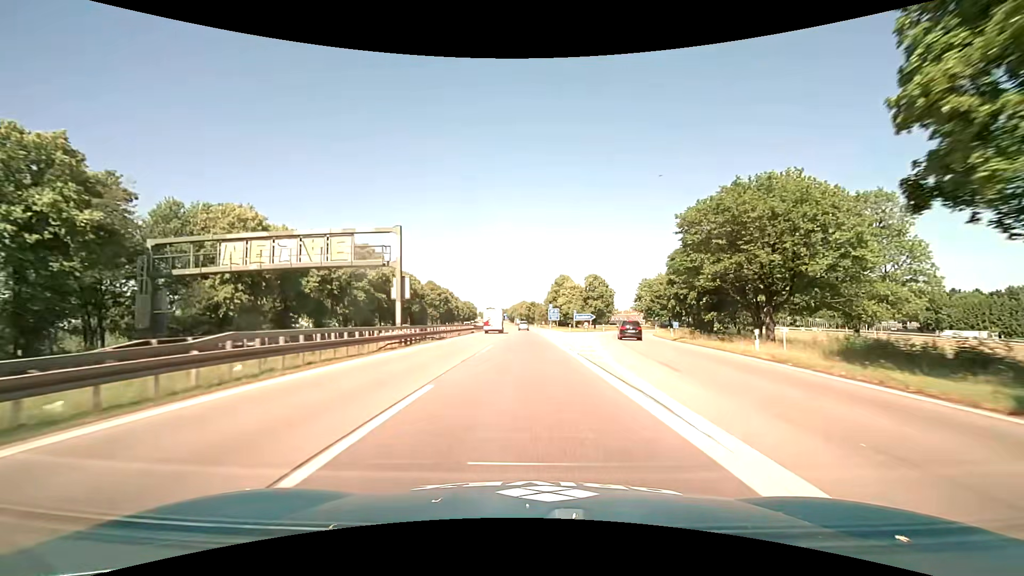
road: motorway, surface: asphalt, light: Day
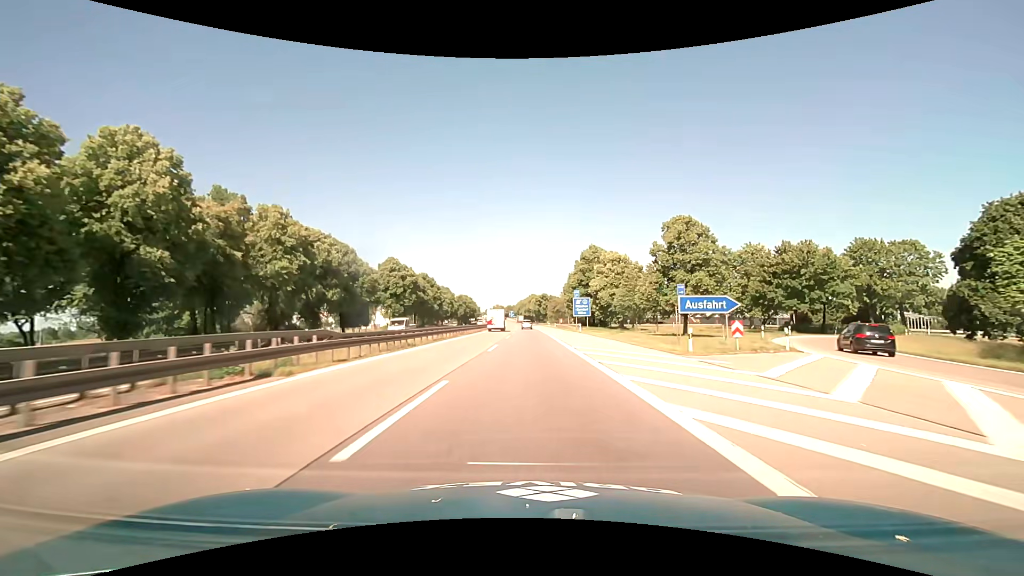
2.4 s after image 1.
(-0.5, +53.4) m; -1°
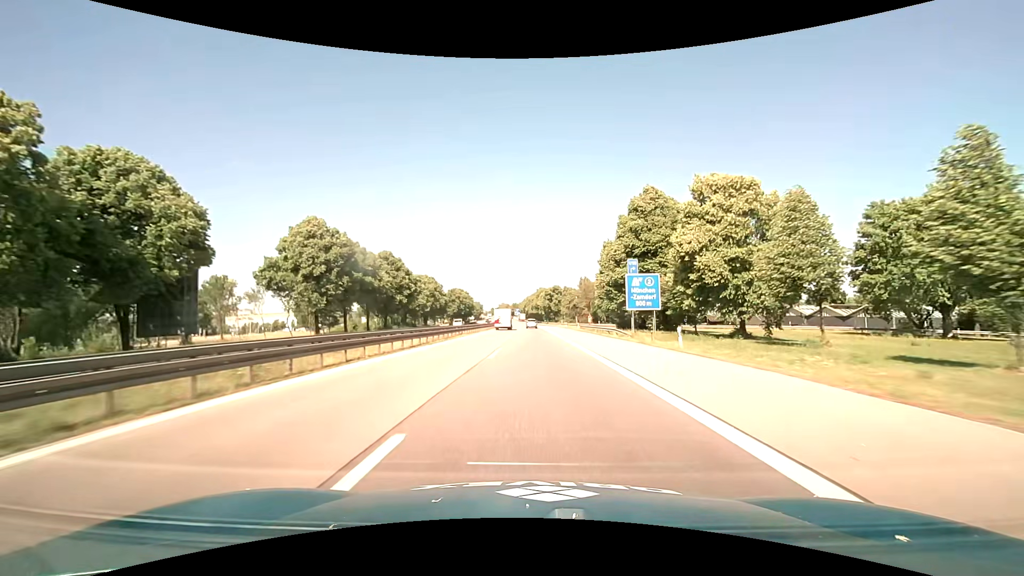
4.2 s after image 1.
(-0.3, +41.0) m; -1°
(0, +10) (0, +20) (0, +30) (0, +40) (0, +50) (0, +60) (0, +70) (0, +80) (0, +90) (0, +100) m
